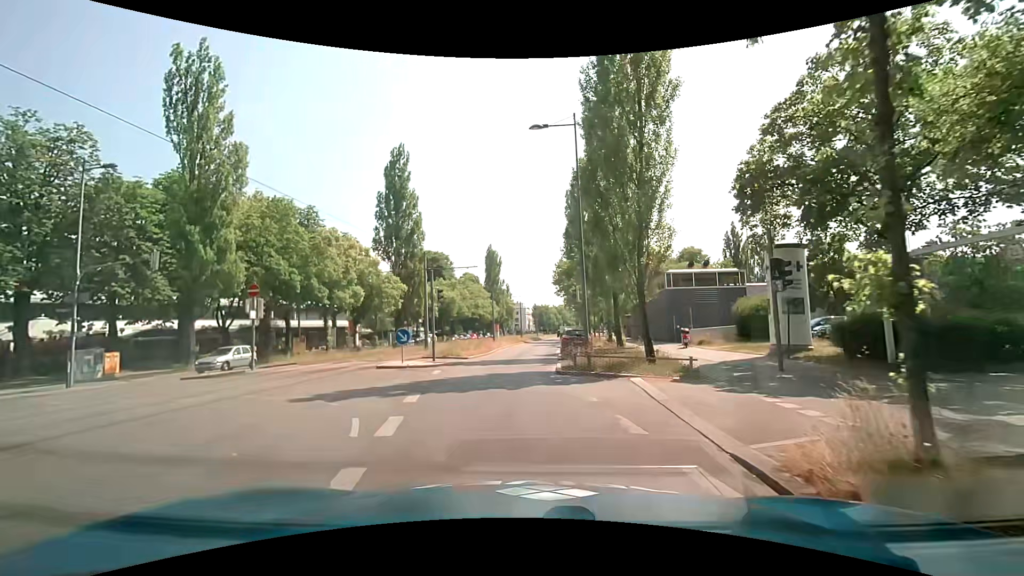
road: secondary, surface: asphalt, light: Day
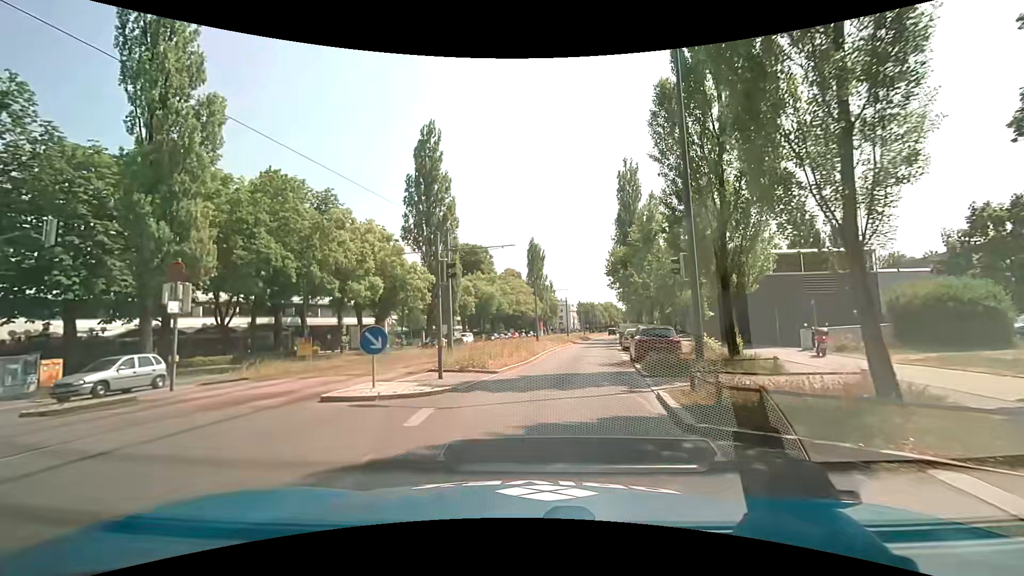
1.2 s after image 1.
(-0.5, +9.0) m; -5°
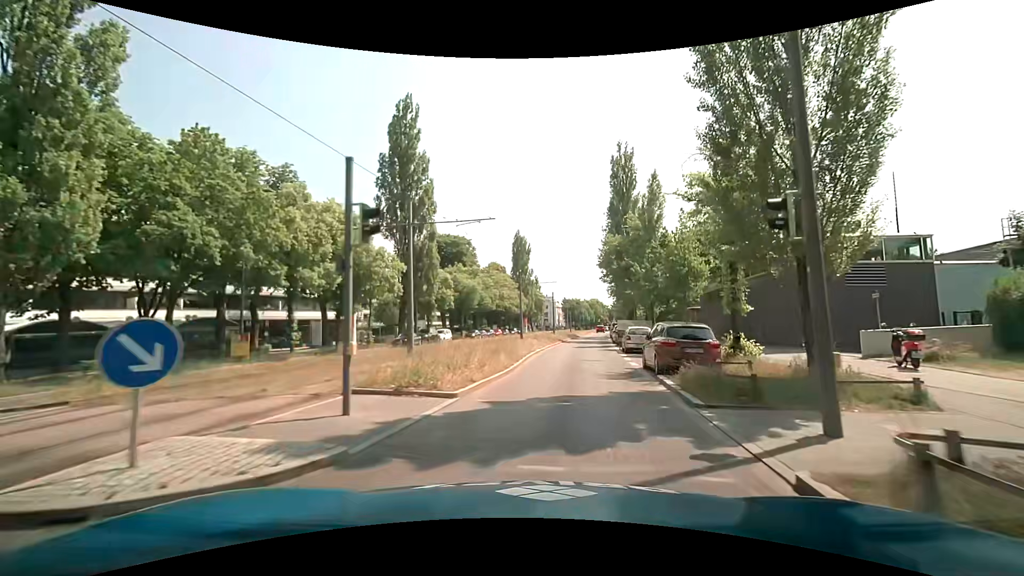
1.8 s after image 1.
(0.0, +5.9) m; +1°
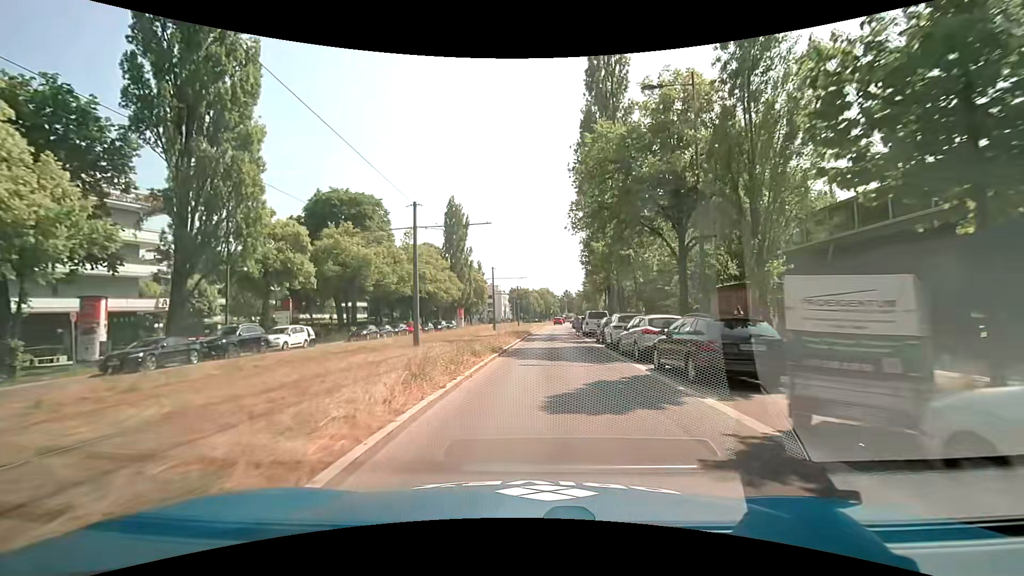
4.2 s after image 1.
(+2.1, +26.8) m; +6°
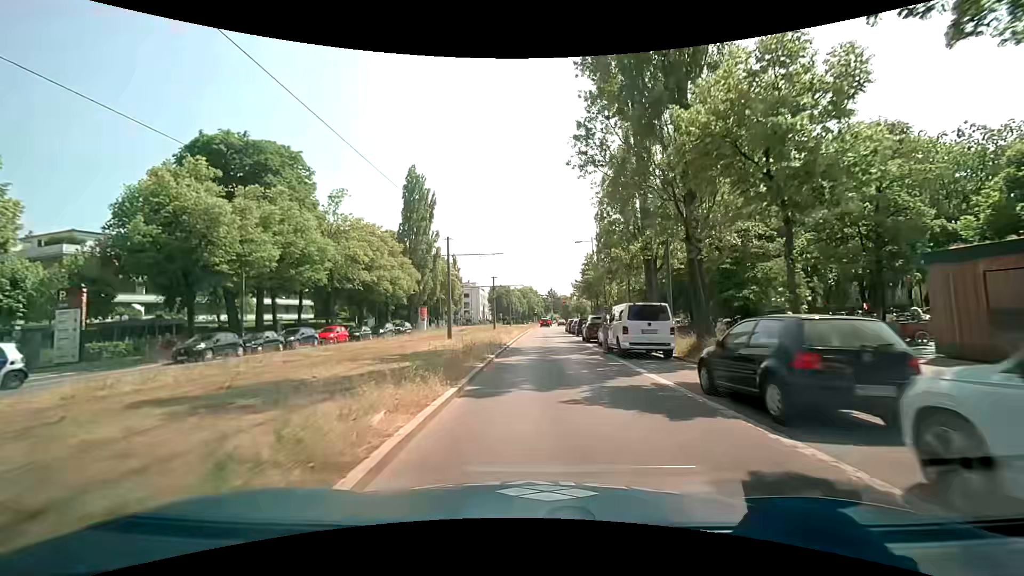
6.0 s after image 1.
(+0.3, +20.4) m; +2°
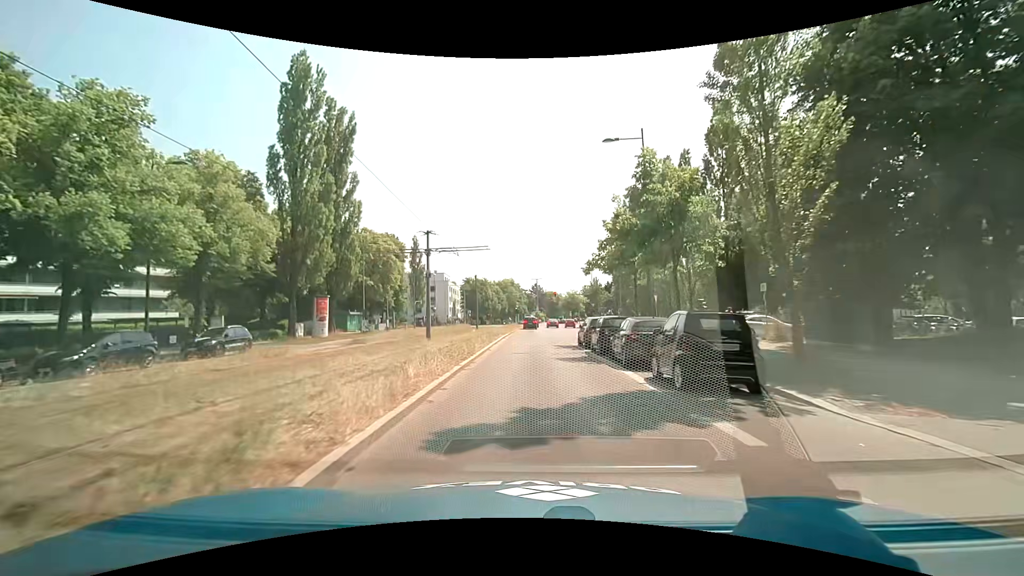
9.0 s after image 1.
(+0.8, +32.7) m; +2°
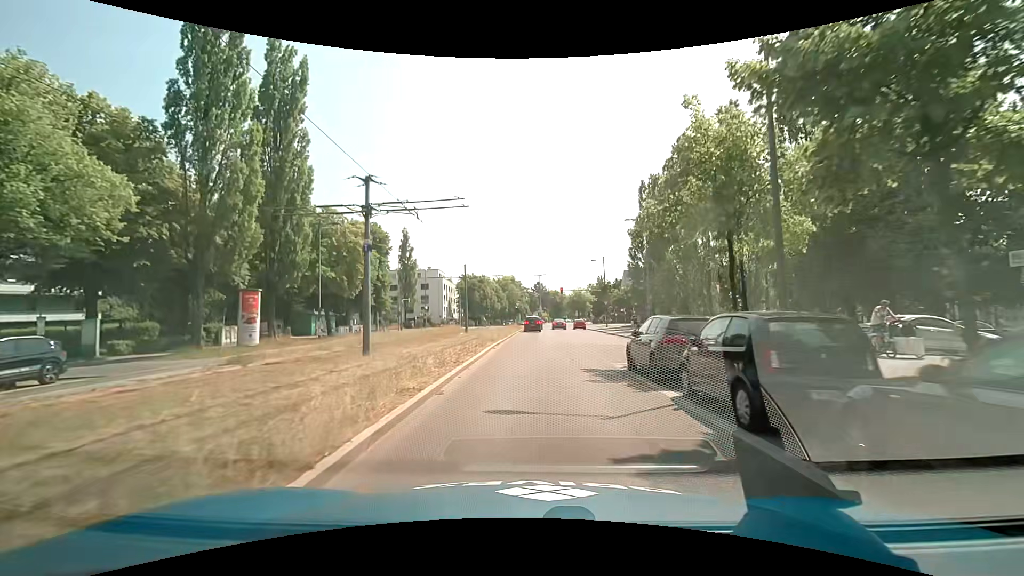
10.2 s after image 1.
(-0.1, +12.3) m; 0°
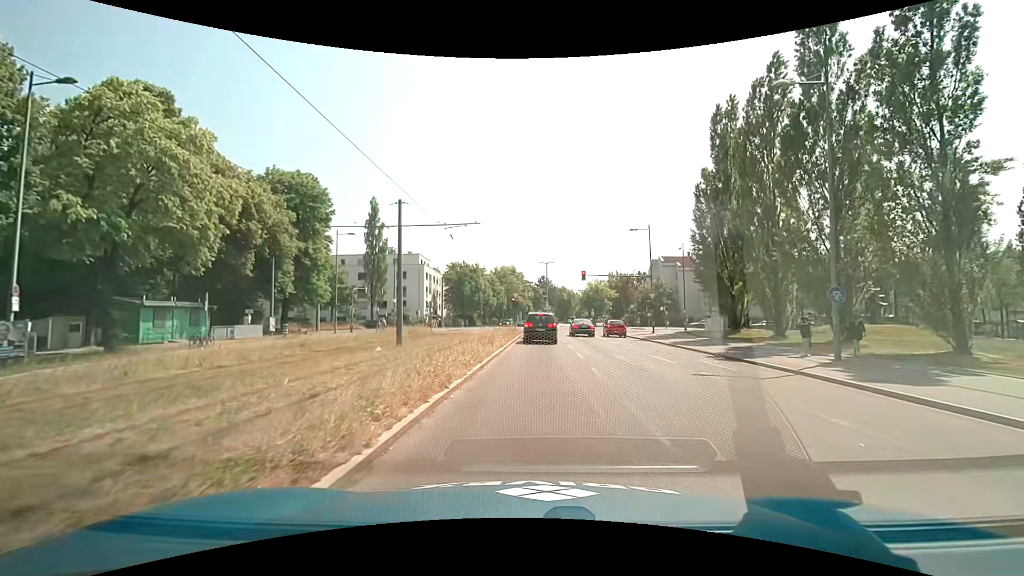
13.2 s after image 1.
(-0.2, +26.3) m; -1°
(0, +10) (0, +20) (+1, +30) (+1, +40) (+1, +50) (+2, +60) (0, +70) (-5, +78) (-14, +83) (-23, +85) m
